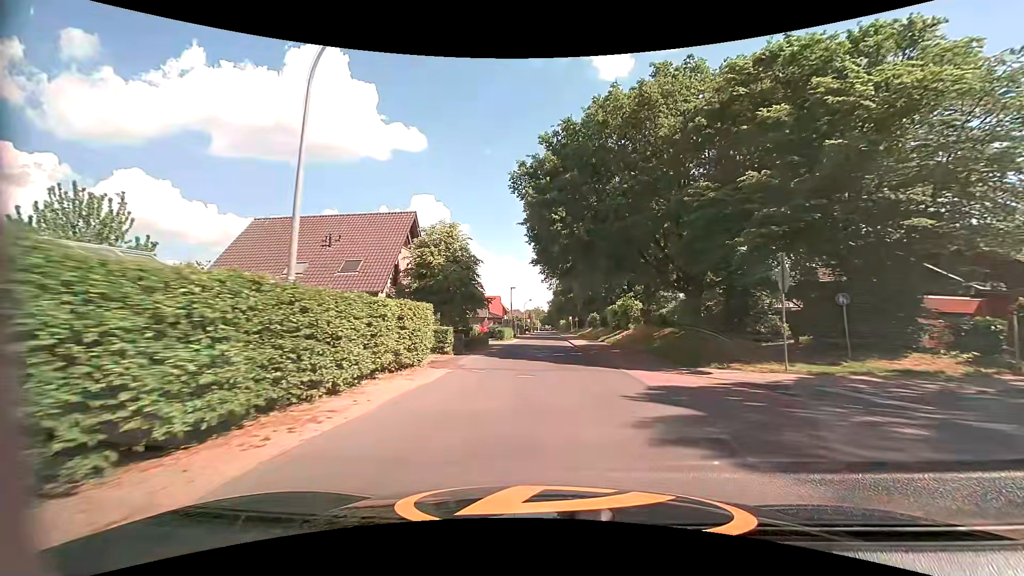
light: Day
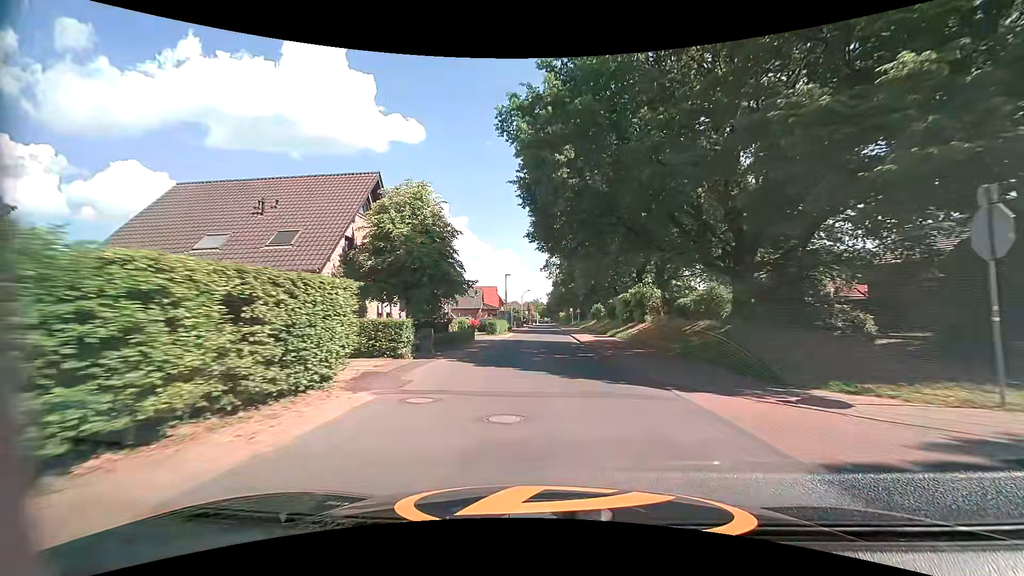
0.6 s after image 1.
(0.0, +7.2) m; 0°
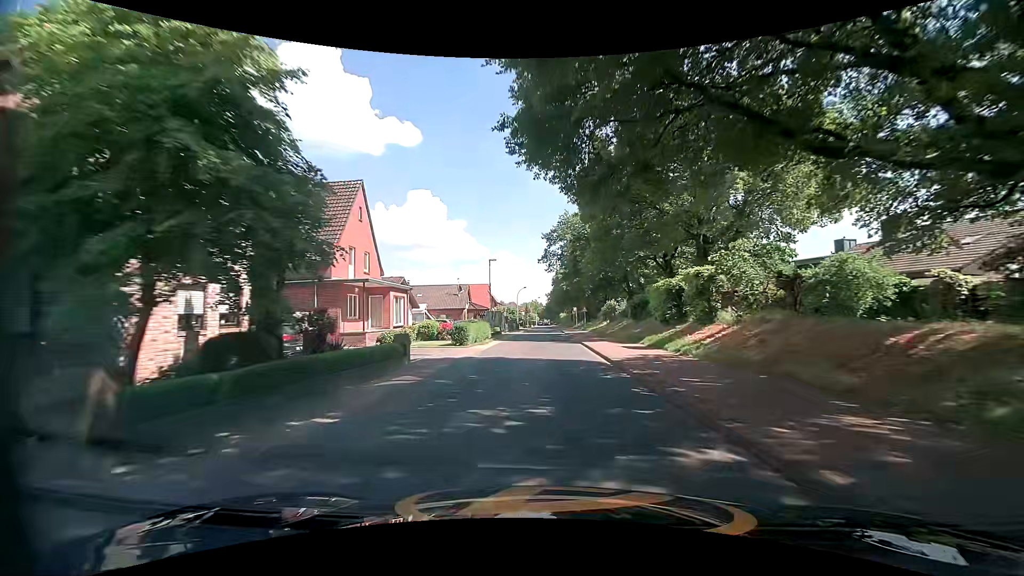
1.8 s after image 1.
(0.0, +14.7) m; 0°
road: tertiary
